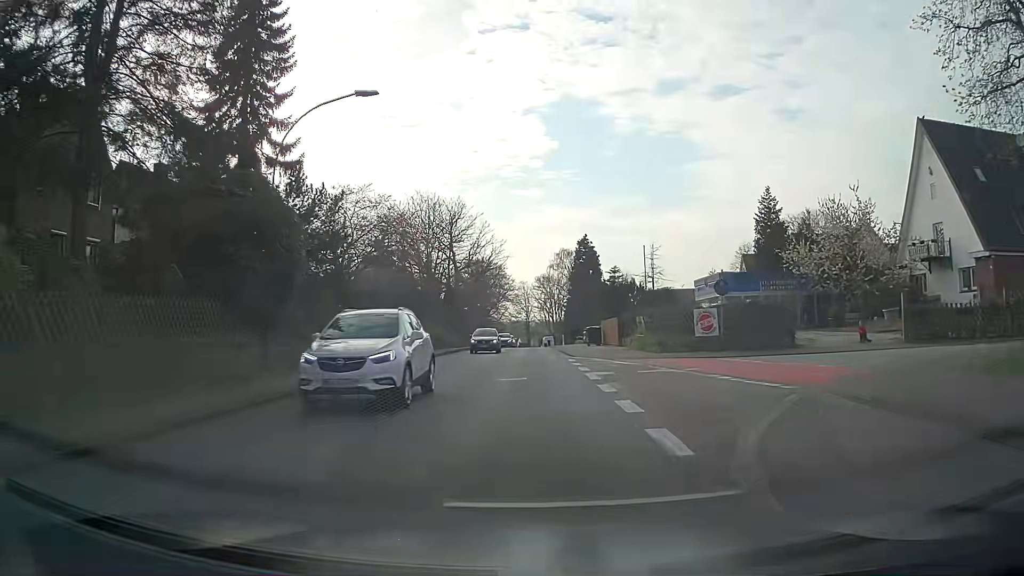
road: secondary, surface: asphalt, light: Day
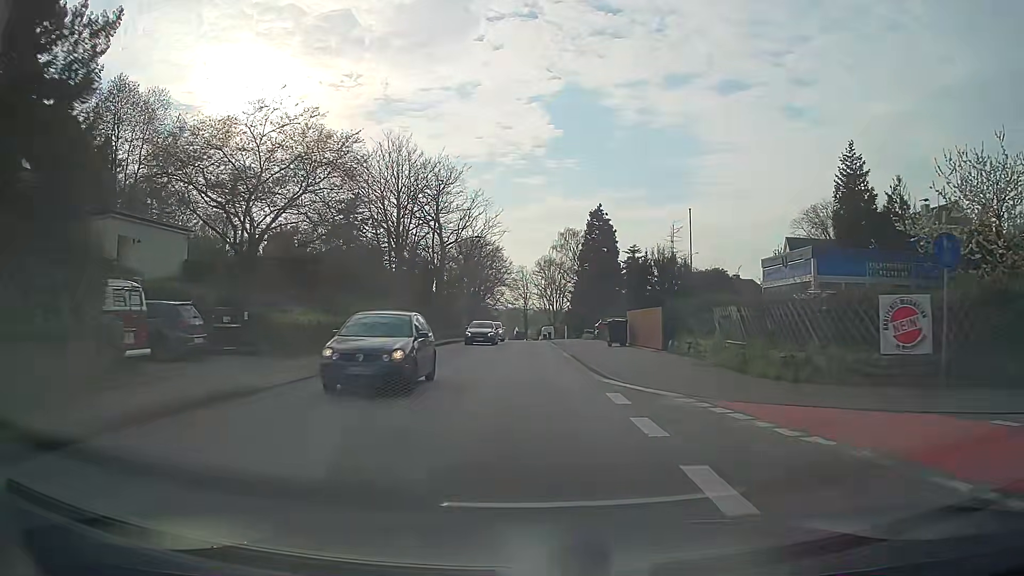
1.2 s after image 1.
(-0.1, +14.1) m; 0°
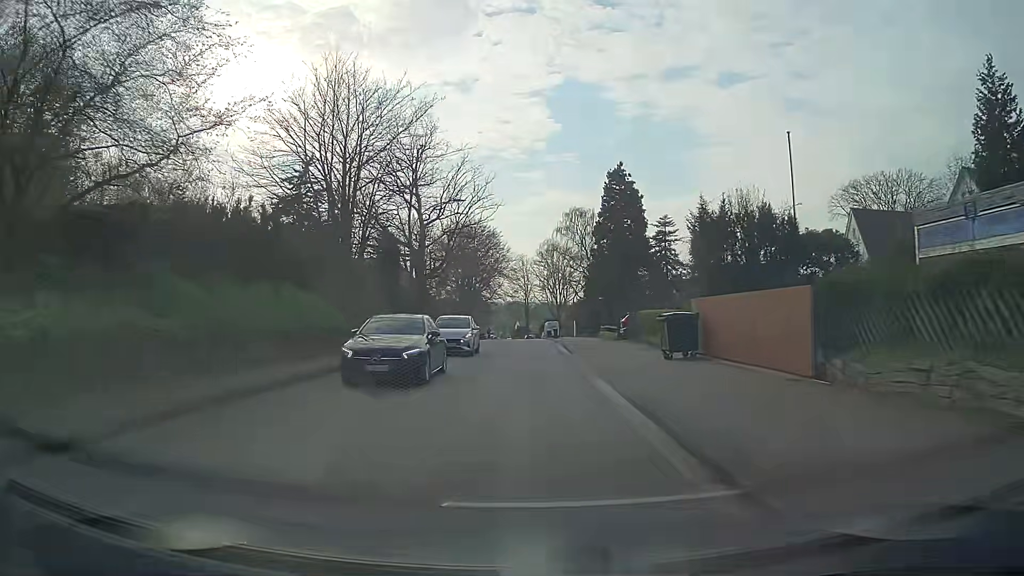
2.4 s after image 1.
(+0.1, +14.4) m; +1°
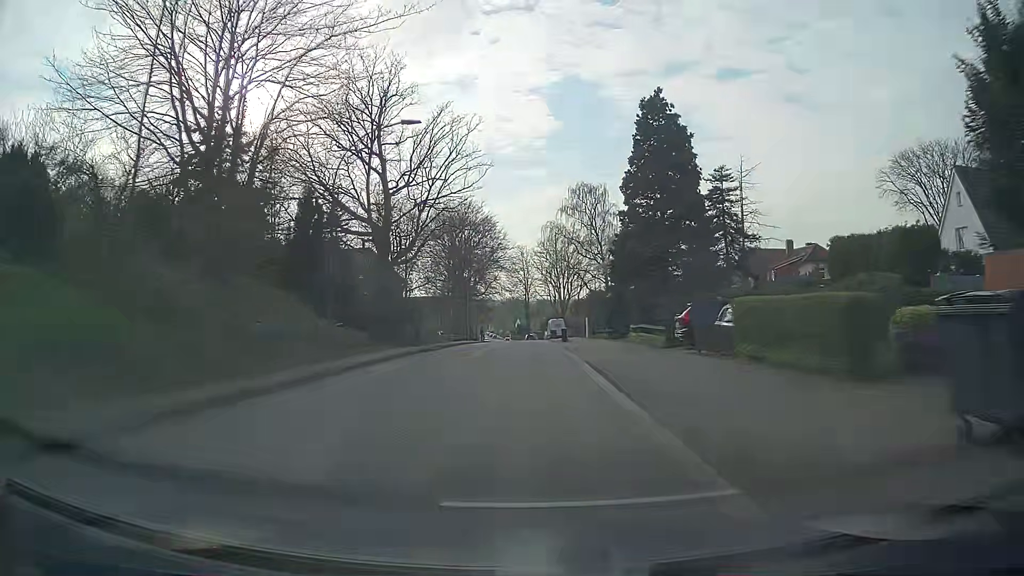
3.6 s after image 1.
(-0.2, +14.8) m; -1°
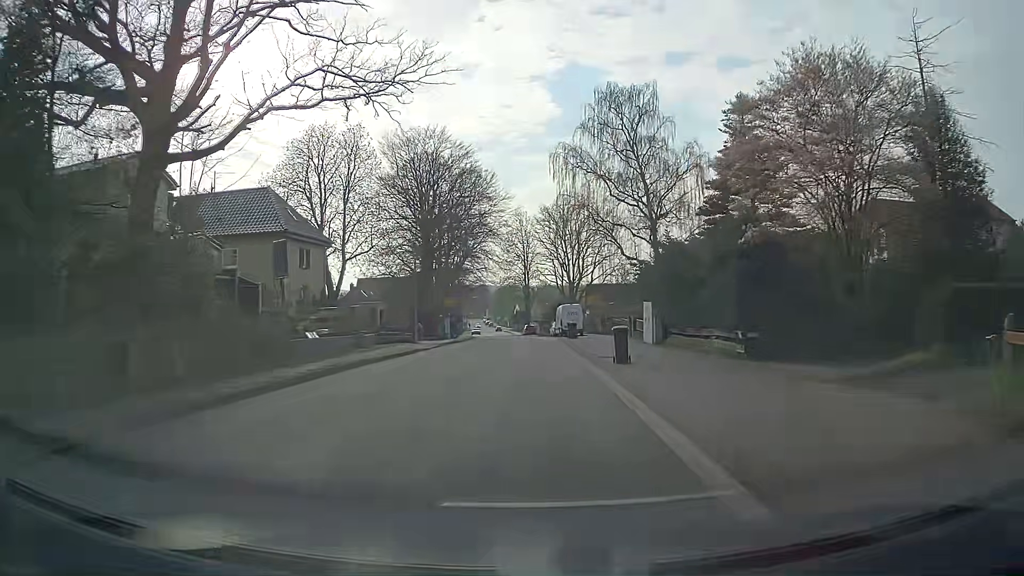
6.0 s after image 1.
(-0.1, +29.6) m; 0°
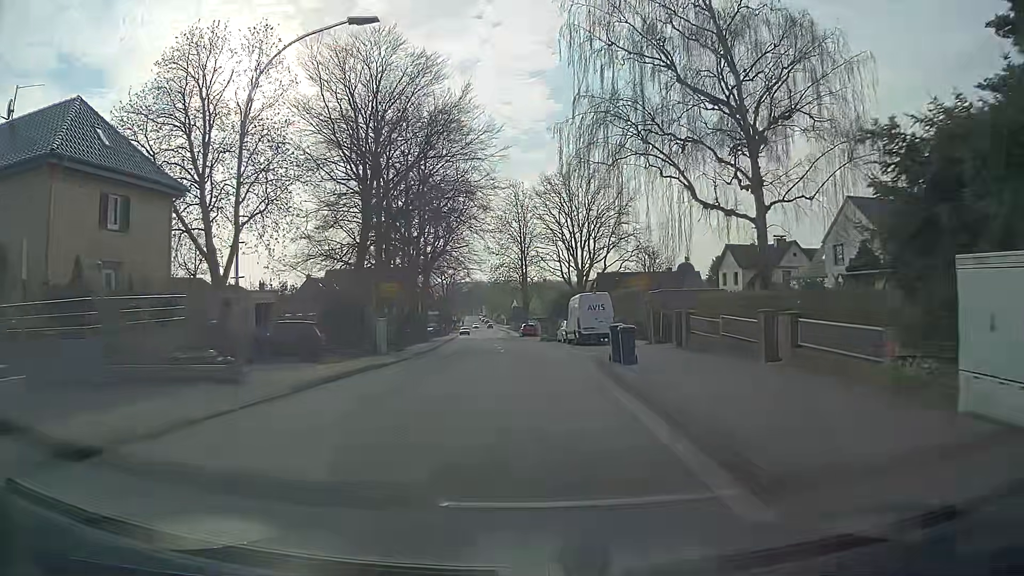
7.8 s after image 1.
(0.0, +21.7) m; +1°
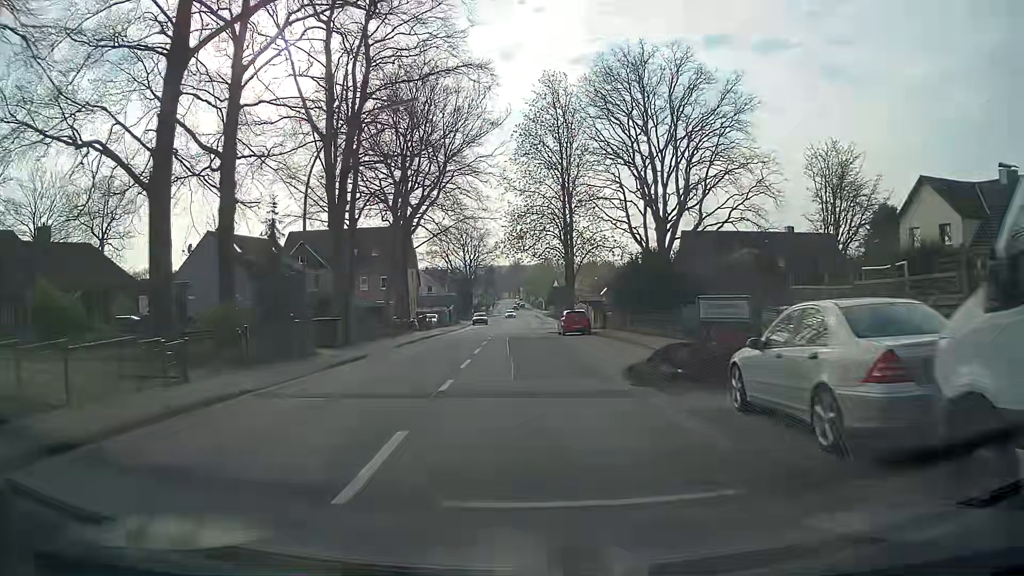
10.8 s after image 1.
(-0.7, +36.0) m; -4°
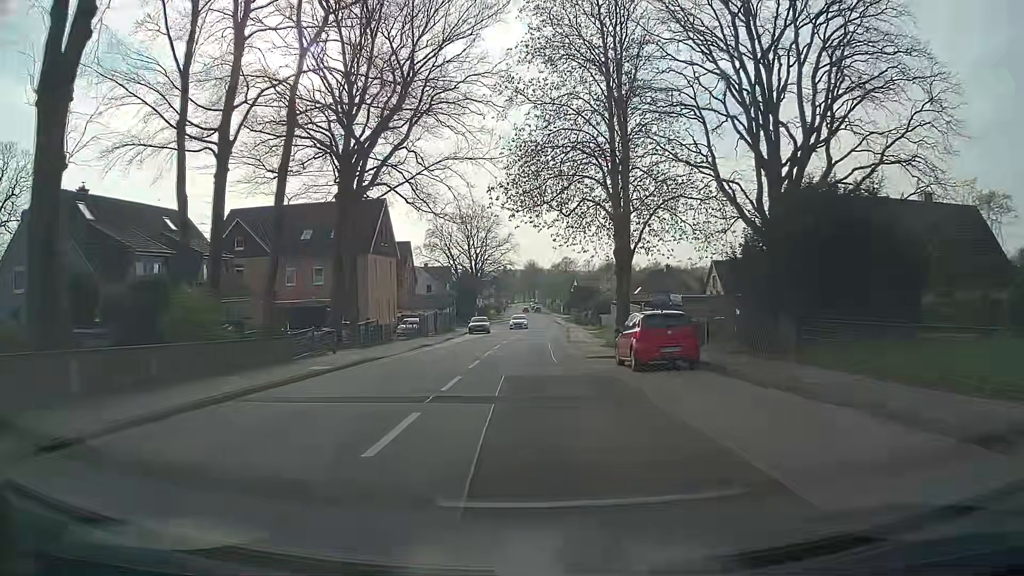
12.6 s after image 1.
(-0.3, +22.5) m; -1°
(0, +10) (0, +20) (0, +30) (0, +40) (+1, +50) (+1, +60) (+1, +70) (+1, +80) (+2, +90) (+2, +100) m
